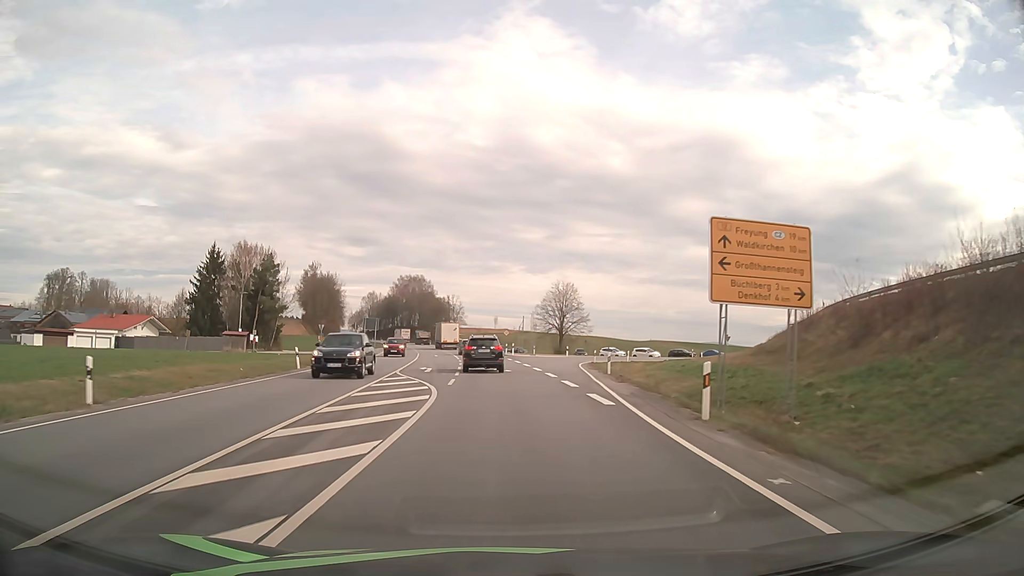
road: primary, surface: asphalt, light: Day
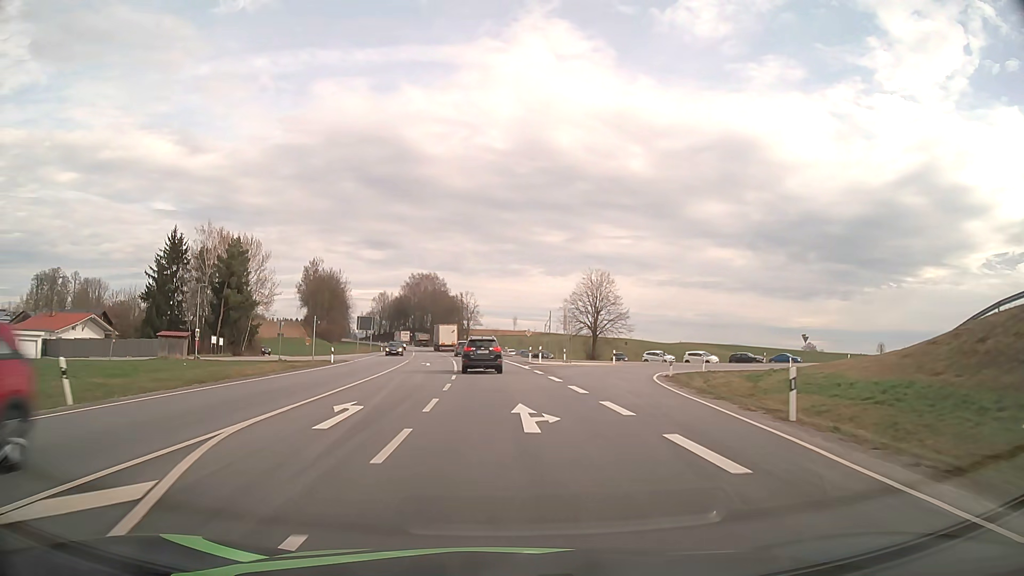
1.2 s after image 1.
(-0.3, +20.1) m; -1°
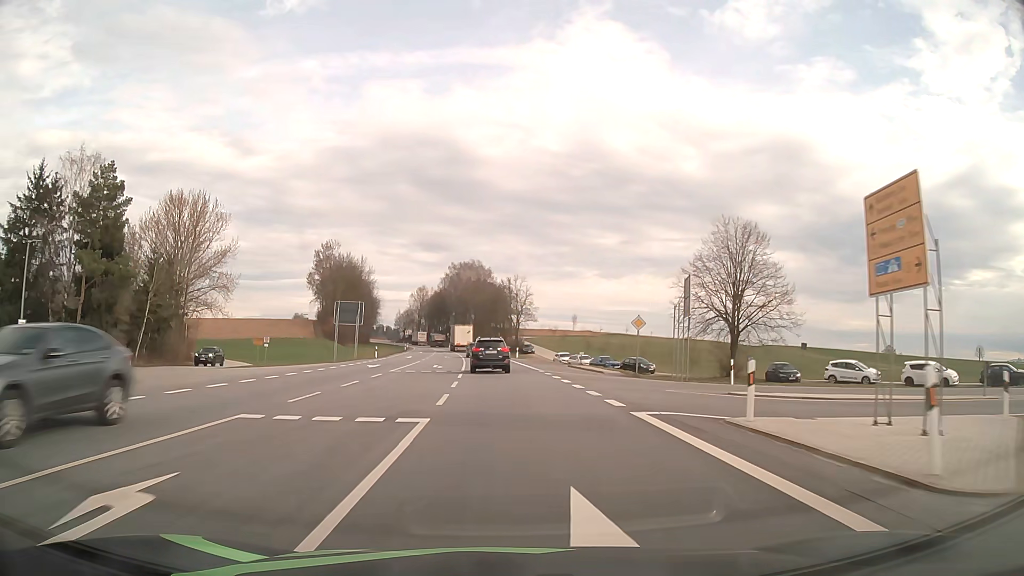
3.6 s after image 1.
(-1.6, +40.0) m; -5°
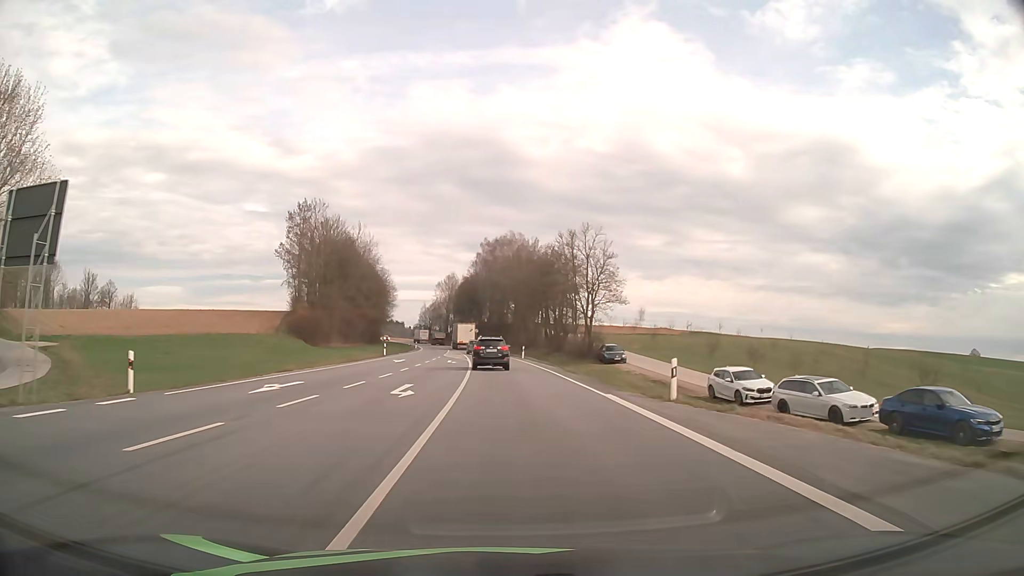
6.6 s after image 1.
(-1.7, +49.8) m; -3°
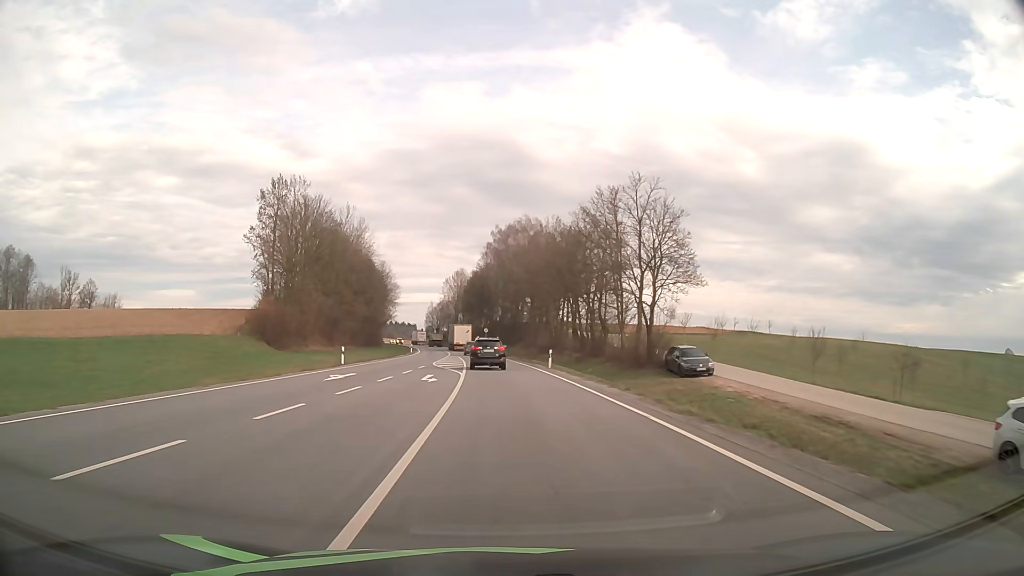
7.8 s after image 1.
(-0.2, +20.2) m; -1°
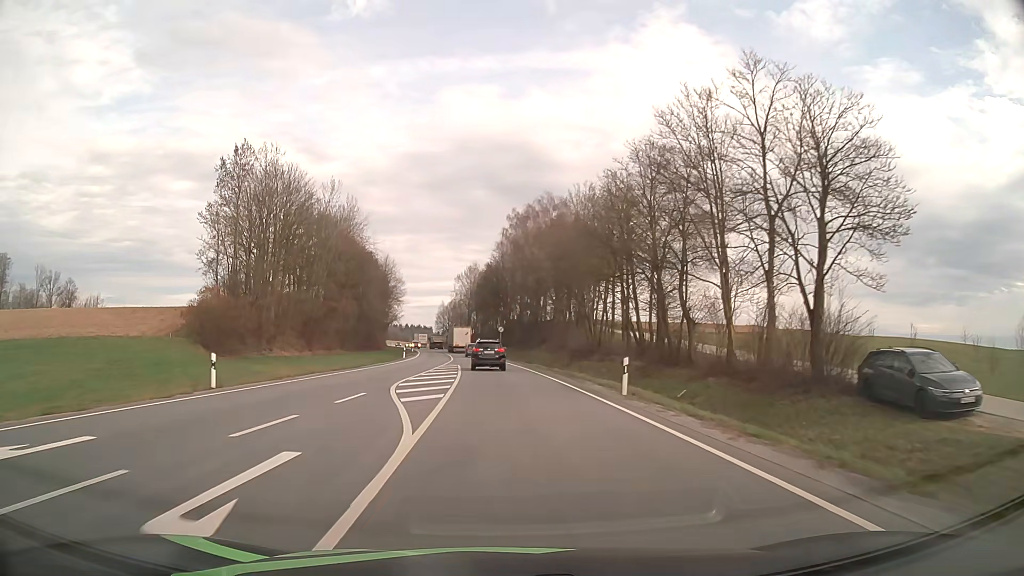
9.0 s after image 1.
(-0.3, +20.4) m; -2°
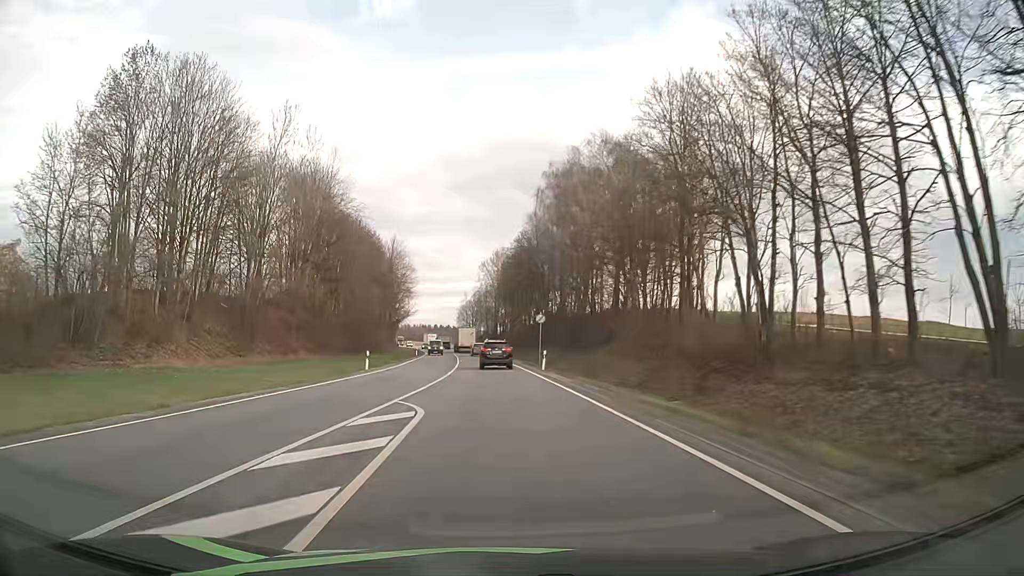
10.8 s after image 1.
(-0.7, +31.3) m; -2°
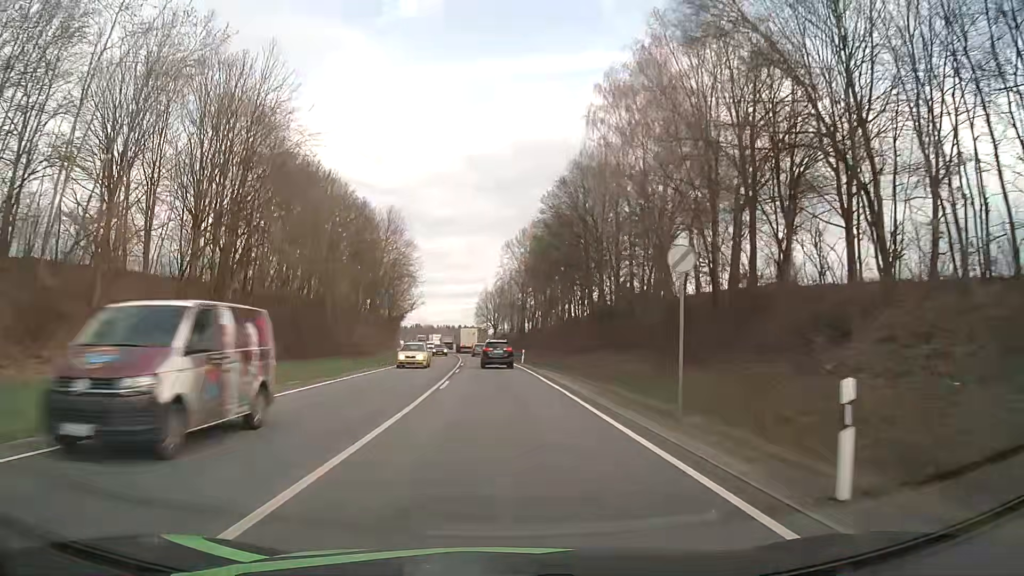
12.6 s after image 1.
(-0.8, +32.4) m; -2°
(0, +10) (0, +20) (0, +30) (-1, +40) (-1, +50) (-2, +60) (-2, +70) (-3, +80) (-4, +90) (-5, +100) m
